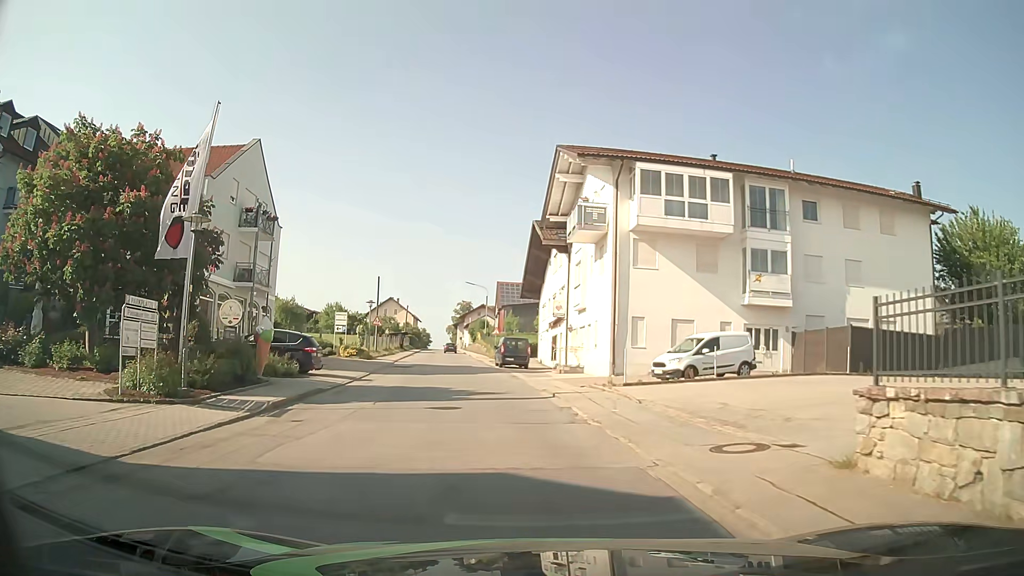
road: tertiary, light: Day
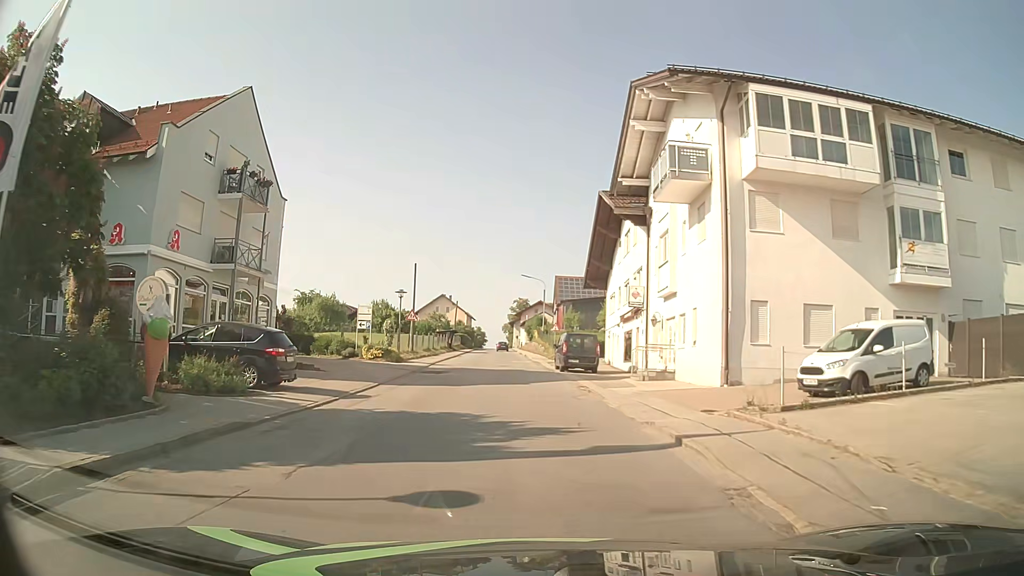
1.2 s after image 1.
(-0.4, +9.2) m; -5°
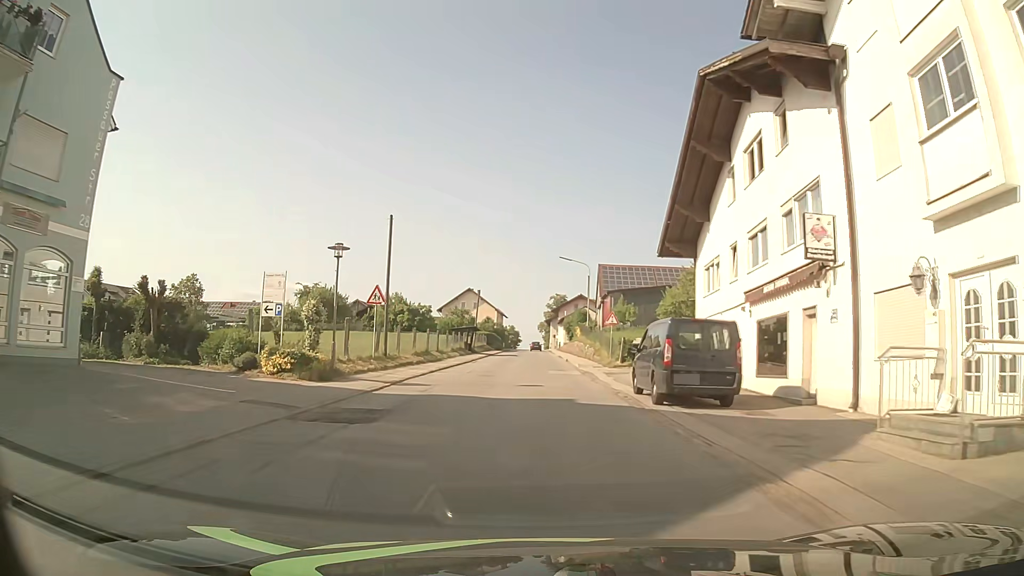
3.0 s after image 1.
(-0.4, +18.7) m; -3°
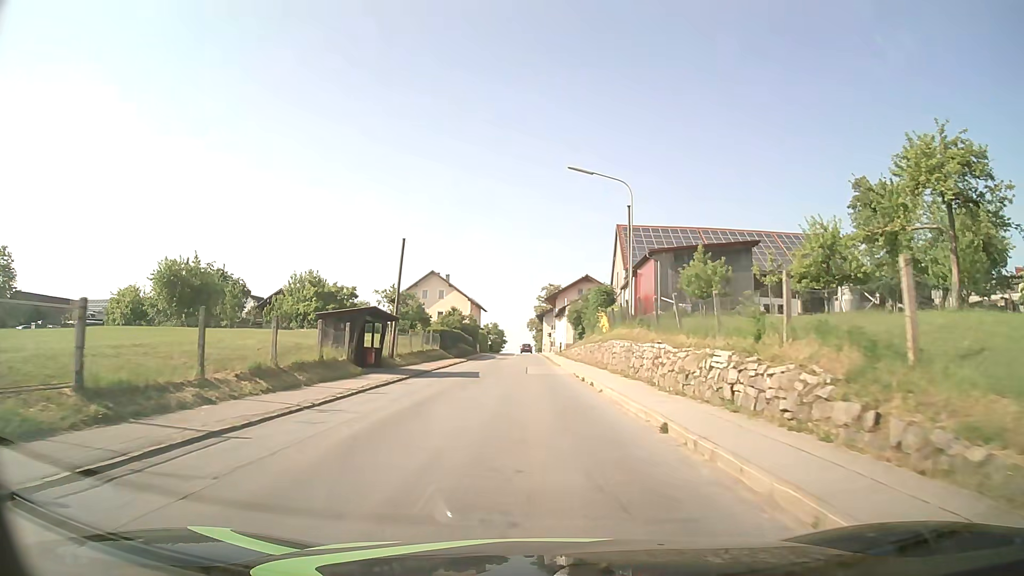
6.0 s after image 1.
(+0.2, +36.9) m; +1°
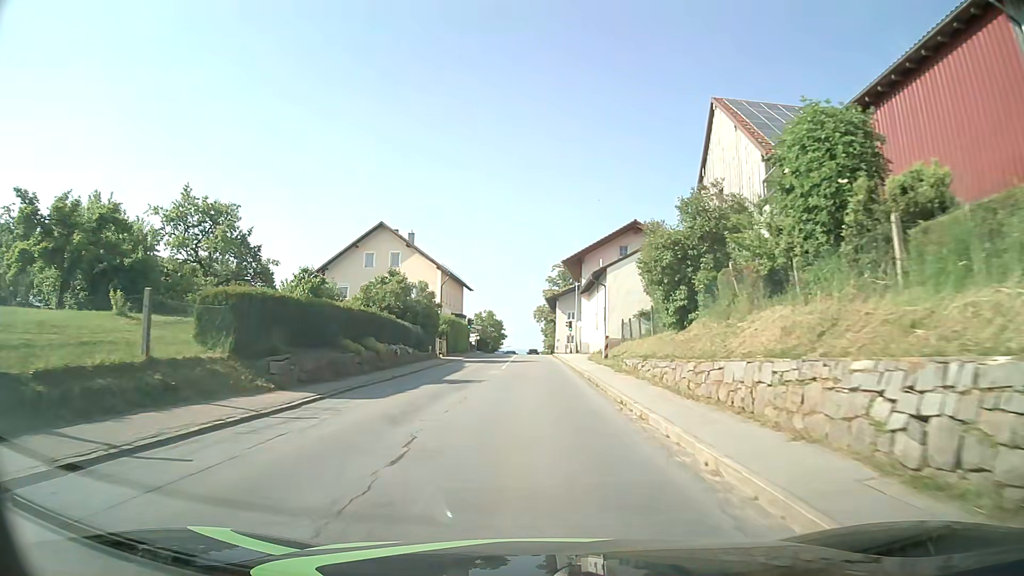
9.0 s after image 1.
(-0.4, +38.0) m; -1°
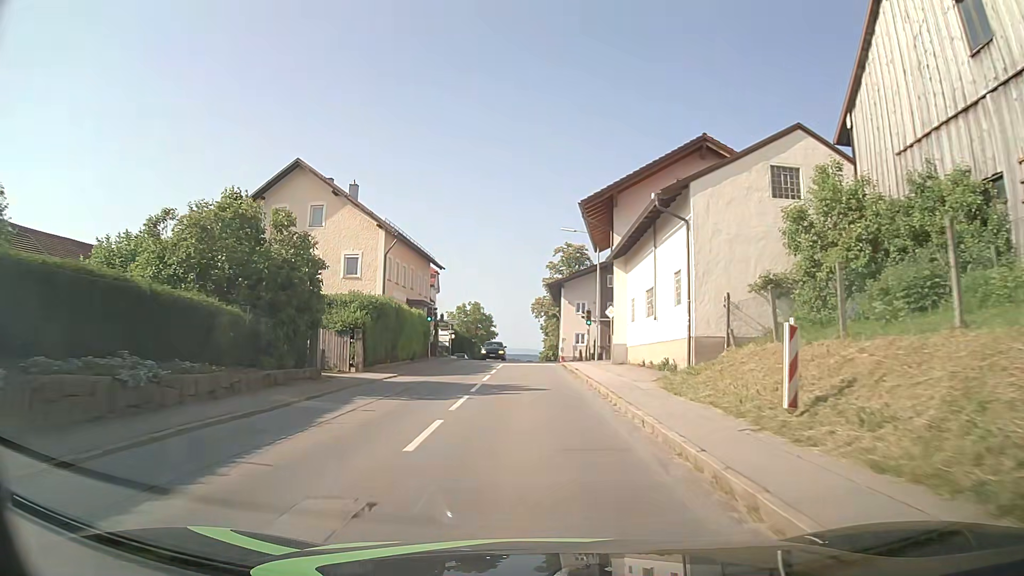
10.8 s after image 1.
(+0.1, +22.6) m; 0°
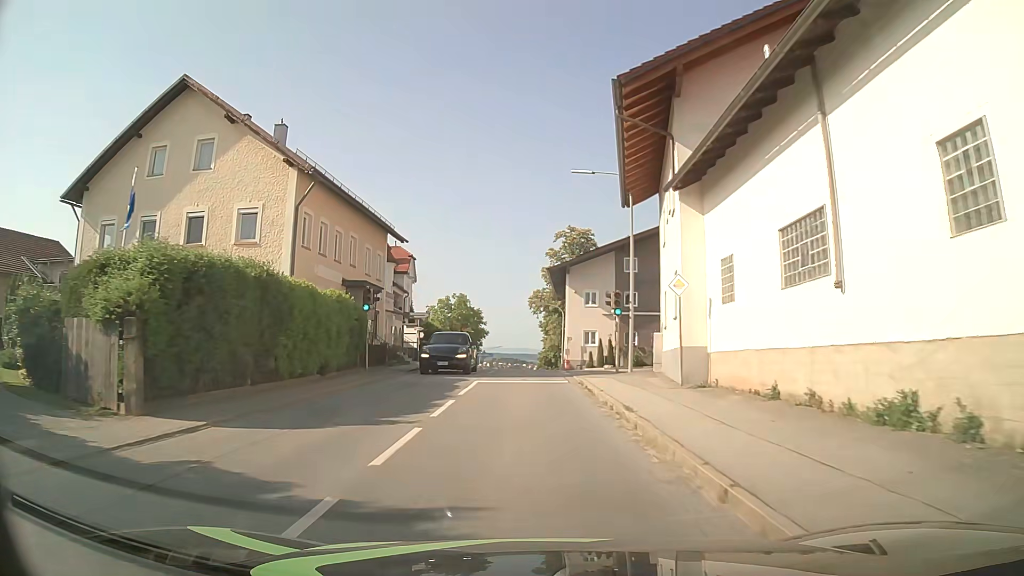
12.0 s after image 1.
(0.0, +14.6) m; 0°
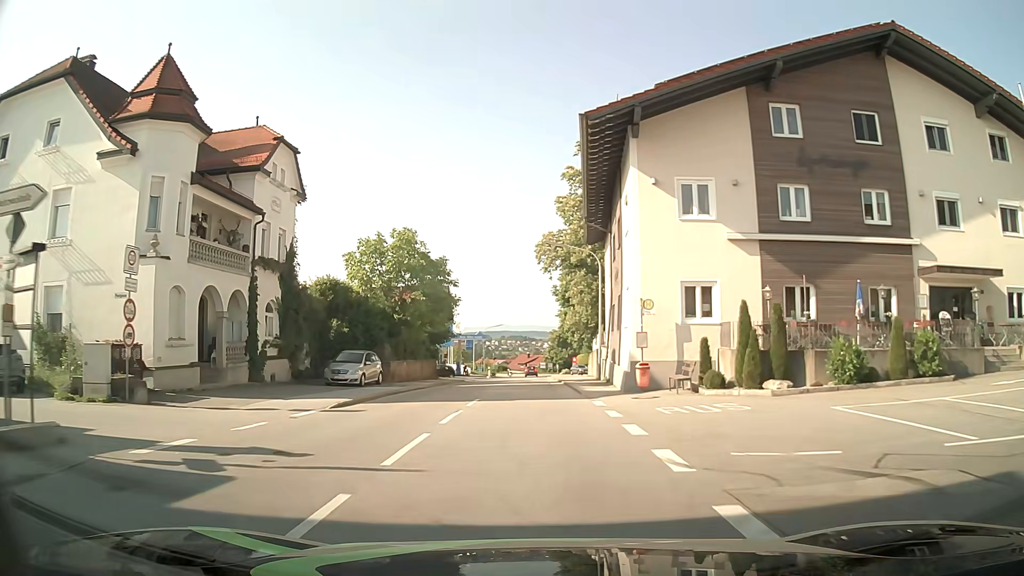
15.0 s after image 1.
(-0.4, +34.6) m; -1°
(0, +10) (0, +20) (0, +30) (0, +40) (0, +50) (-1, +60) (-1, +70) (-1, +80) (-1, +90) (-1, +100) m
